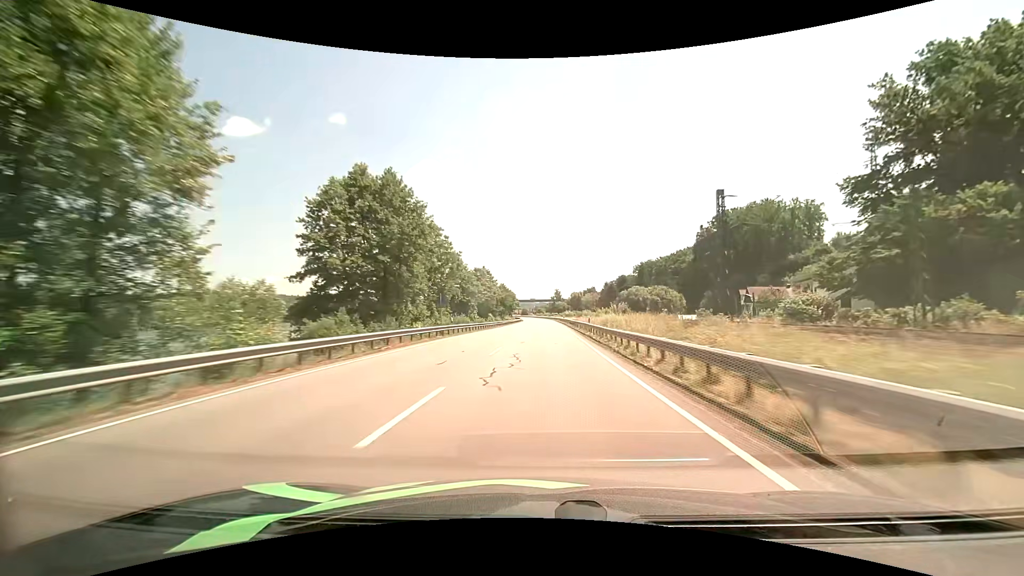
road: primary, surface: asphalt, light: Day
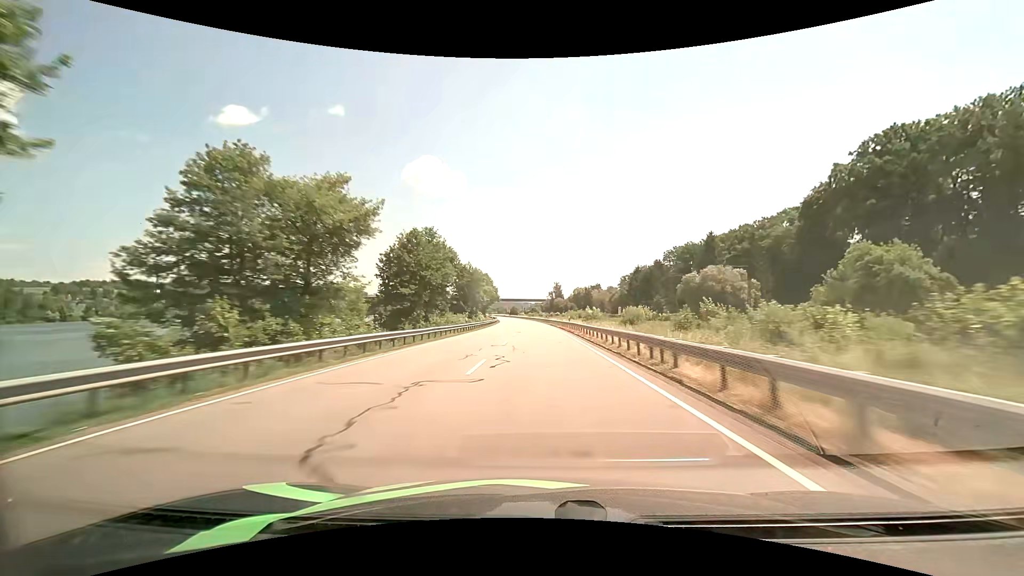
(+1.3, +89.1) m; +1°
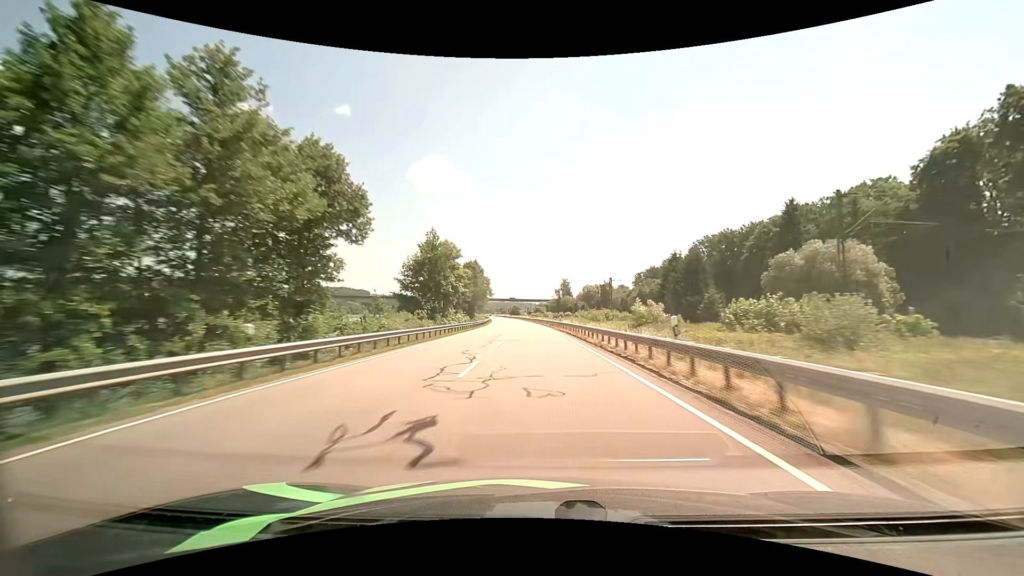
(-0.2, +36.3) m; -1°
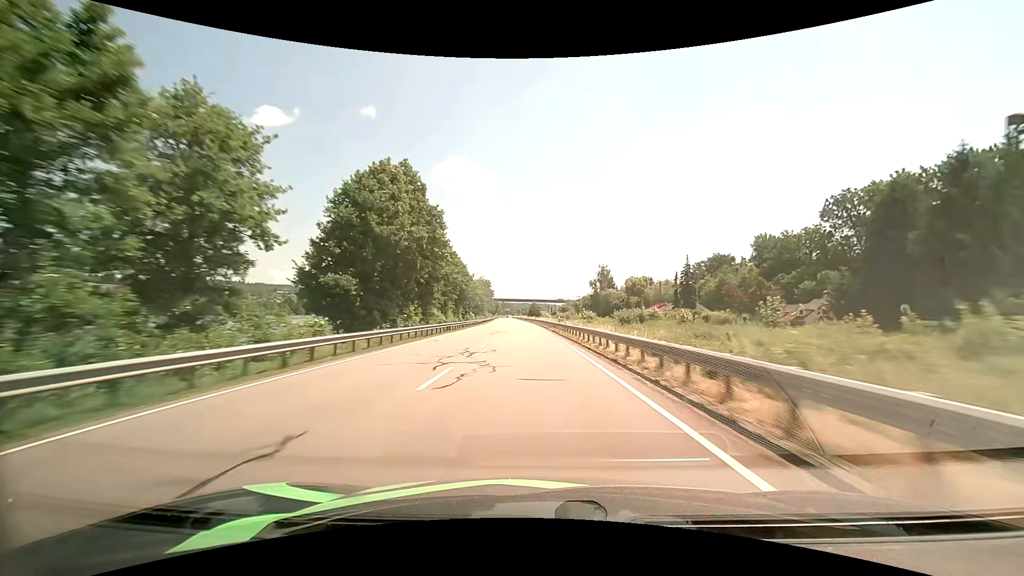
(-1.5, +73.5) m; -3°
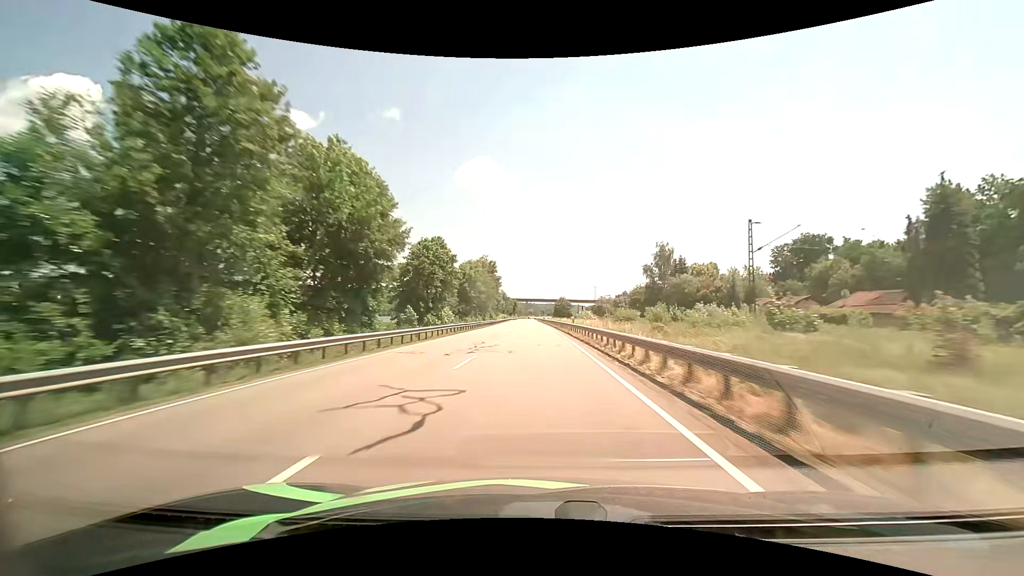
(-1.5, +56.1) m; -3°
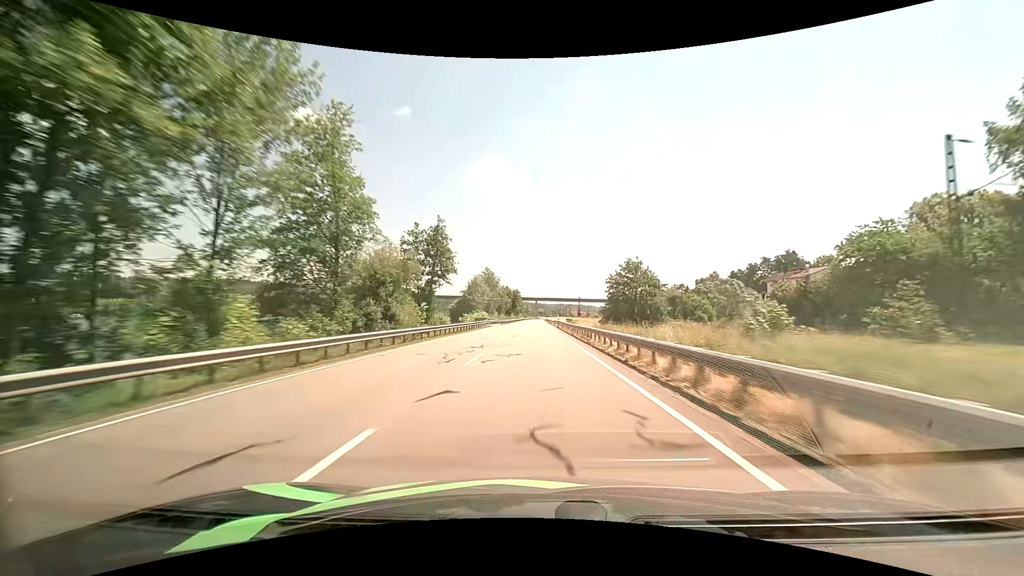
(-1.3, +94.5) m; -1°
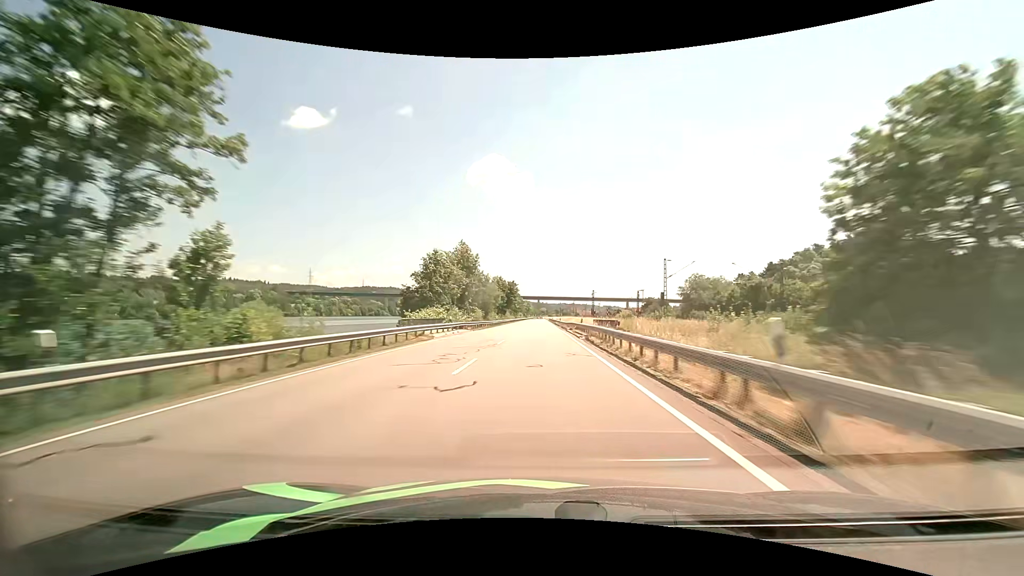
(-0.1, +38.1) m; 0°
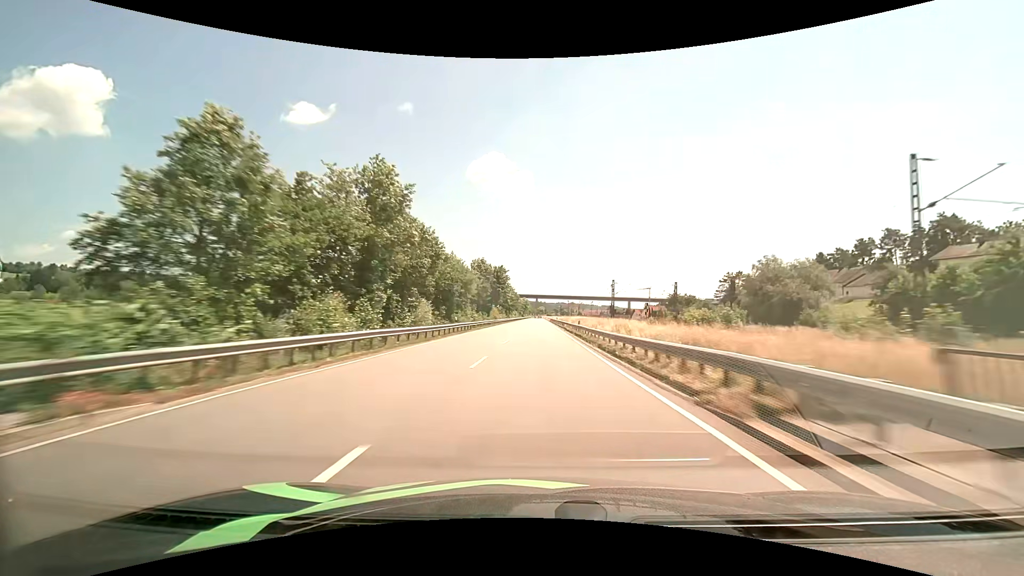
(0.0, +38.2) m; 0°
(0, +10) (0, +20) (0, +30) (0, +40) (0, +50) (0, +60) (0, +70) (0, +80) (0, +90) (0, +100) m
